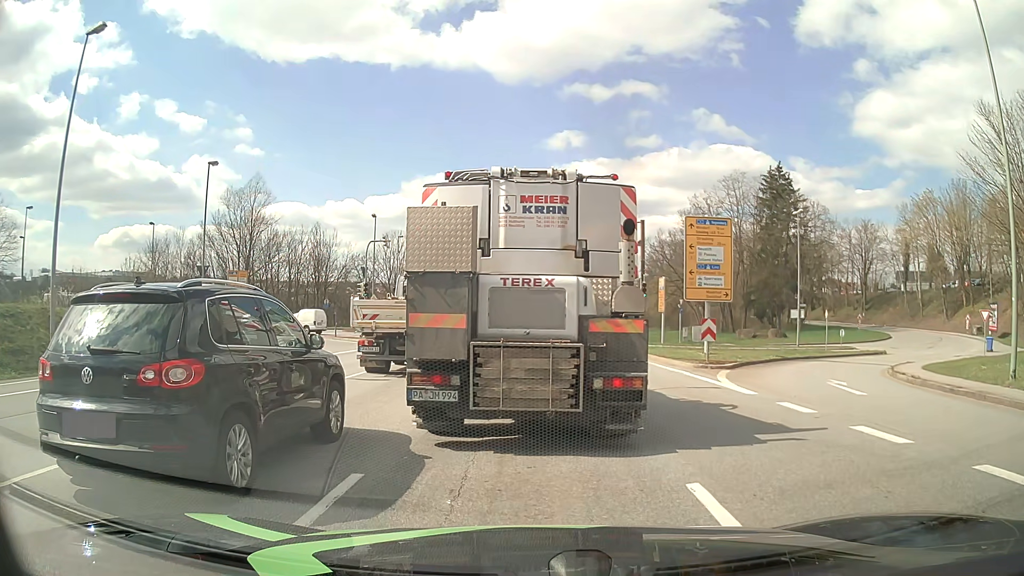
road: primary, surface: asphalt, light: Day
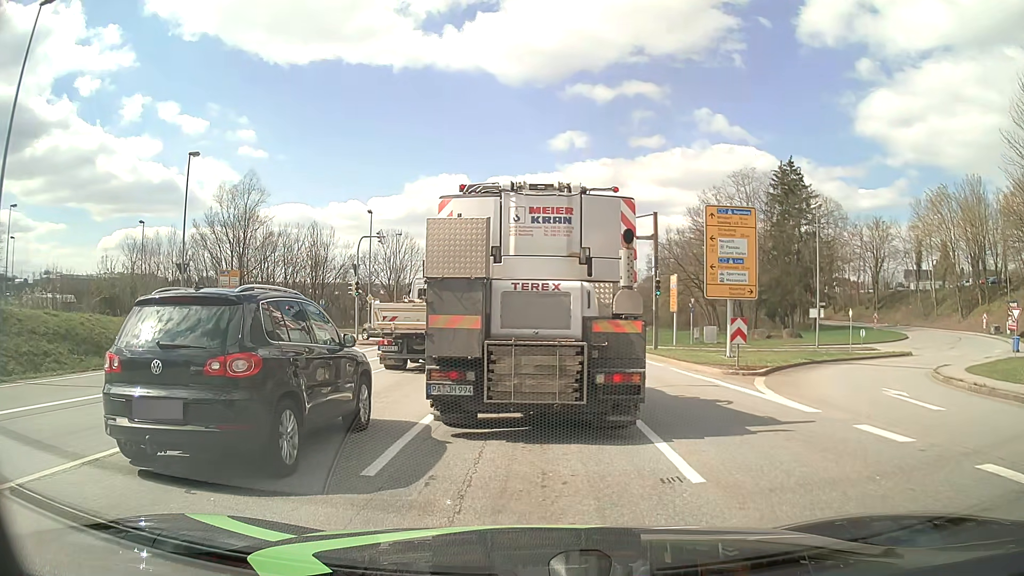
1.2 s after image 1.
(0.0, +3.1) m; -1°
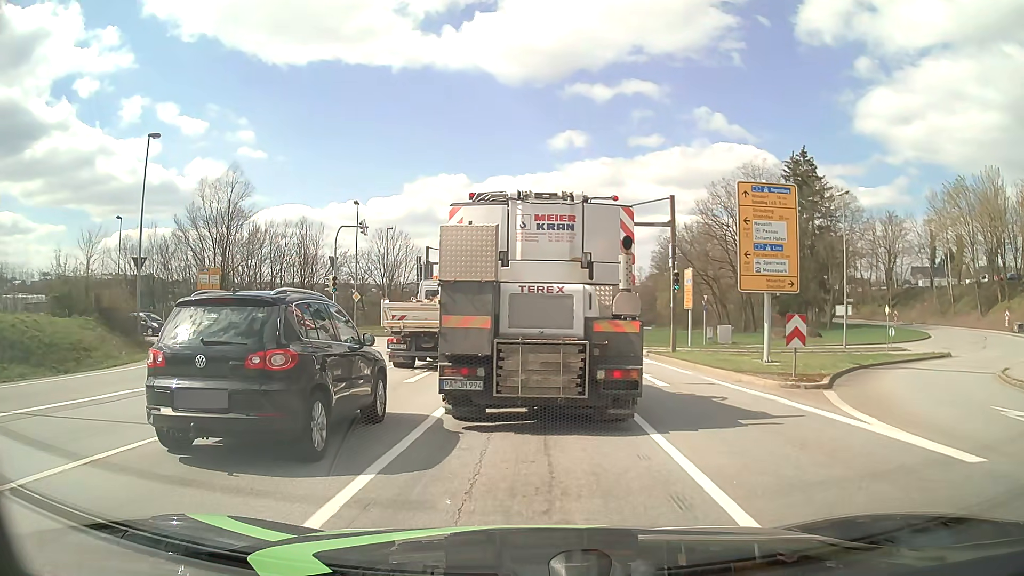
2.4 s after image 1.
(0.0, +4.6) m; 0°
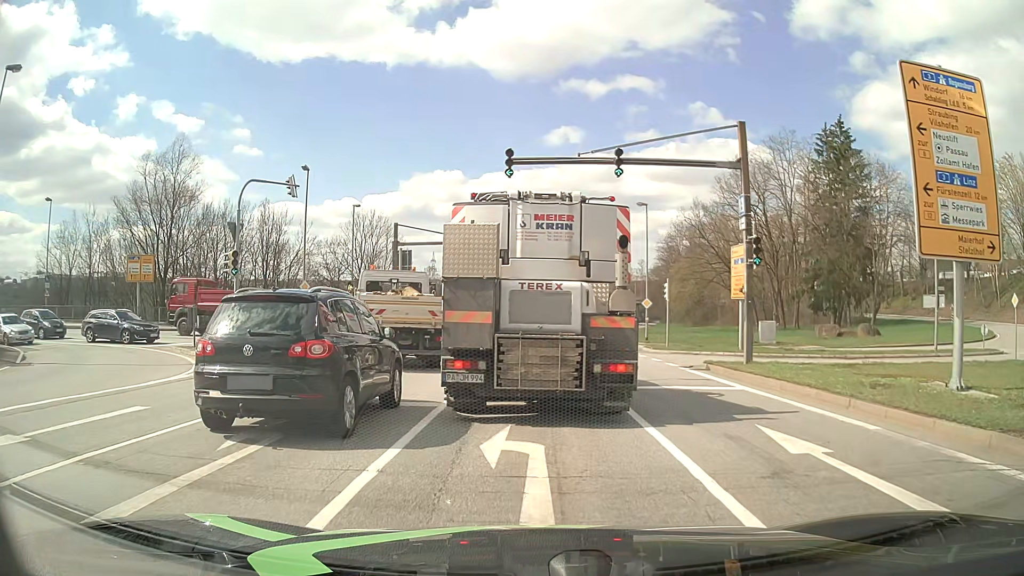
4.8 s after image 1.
(0.0, +11.5) m; 0°
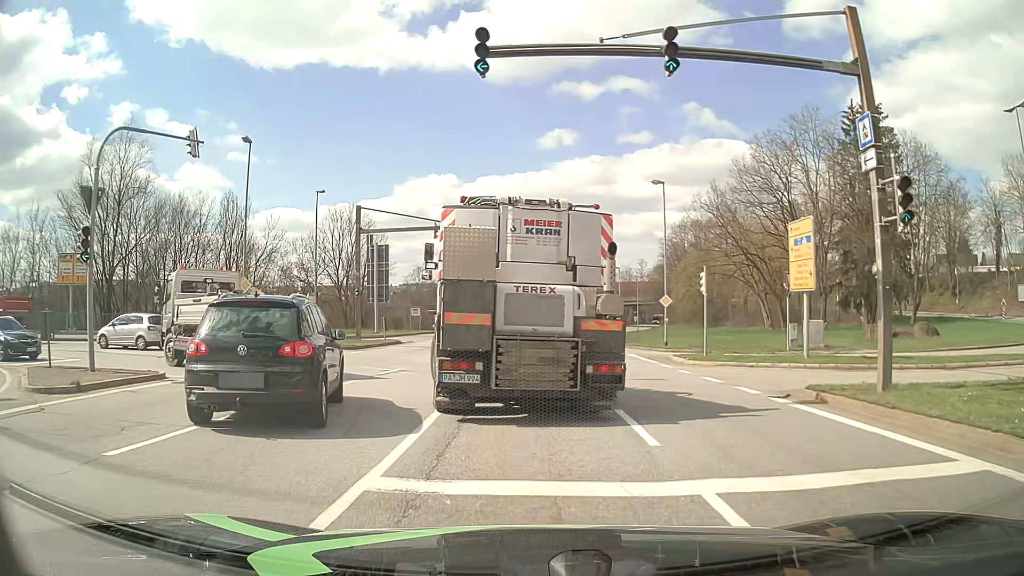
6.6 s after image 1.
(0.0, +8.4) m; +1°
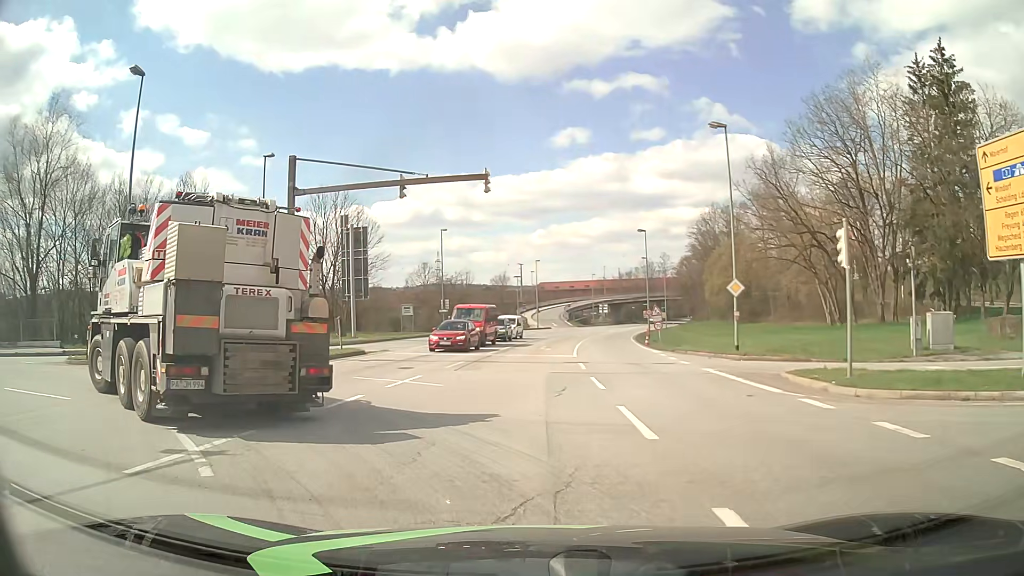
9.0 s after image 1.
(0.0, +11.7) m; -3°
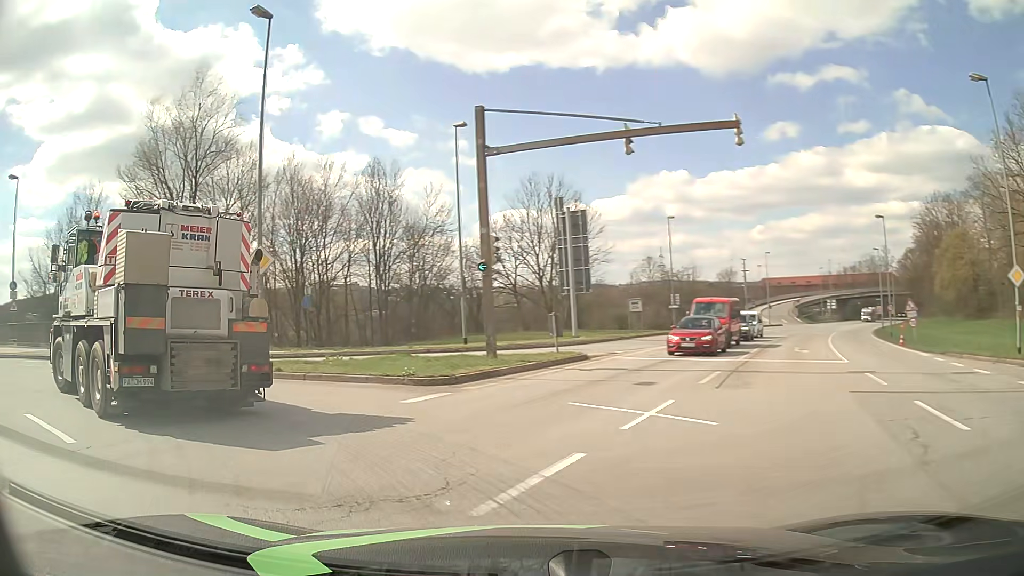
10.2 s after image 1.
(-0.7, +5.8) m; -19°
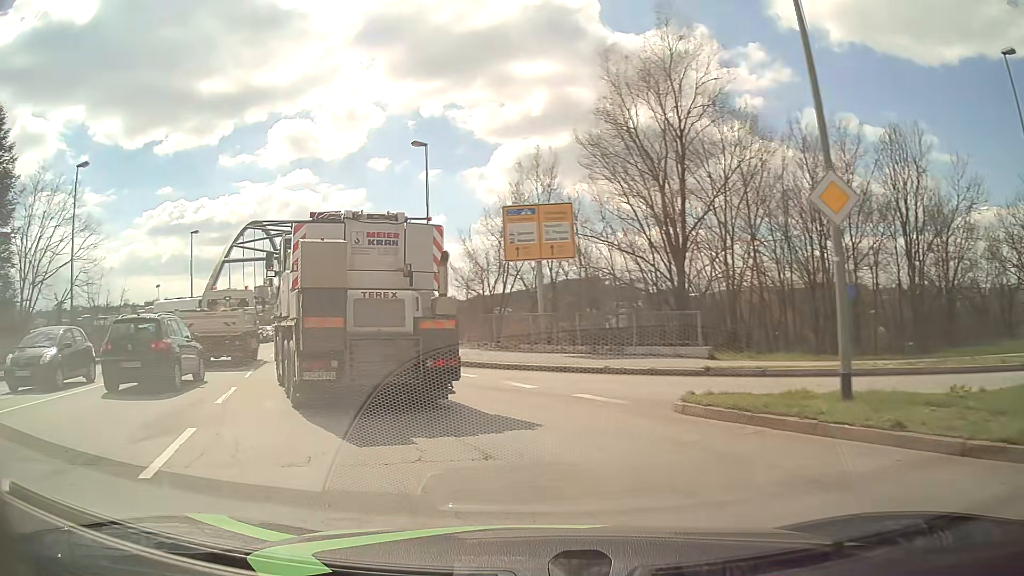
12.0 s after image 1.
(-3.3, +8.3) m; -42°
